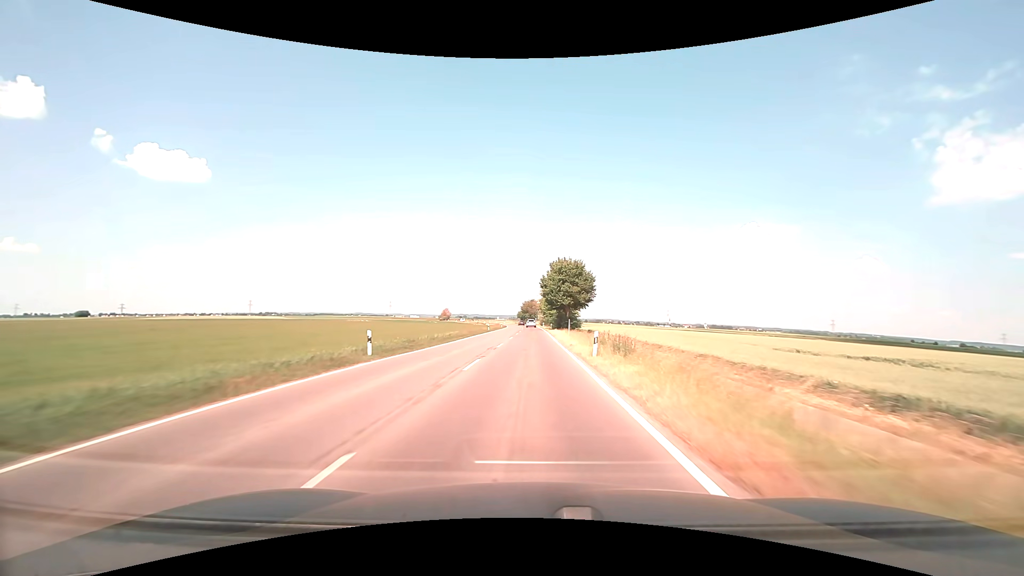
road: tertiary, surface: asphalt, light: Day
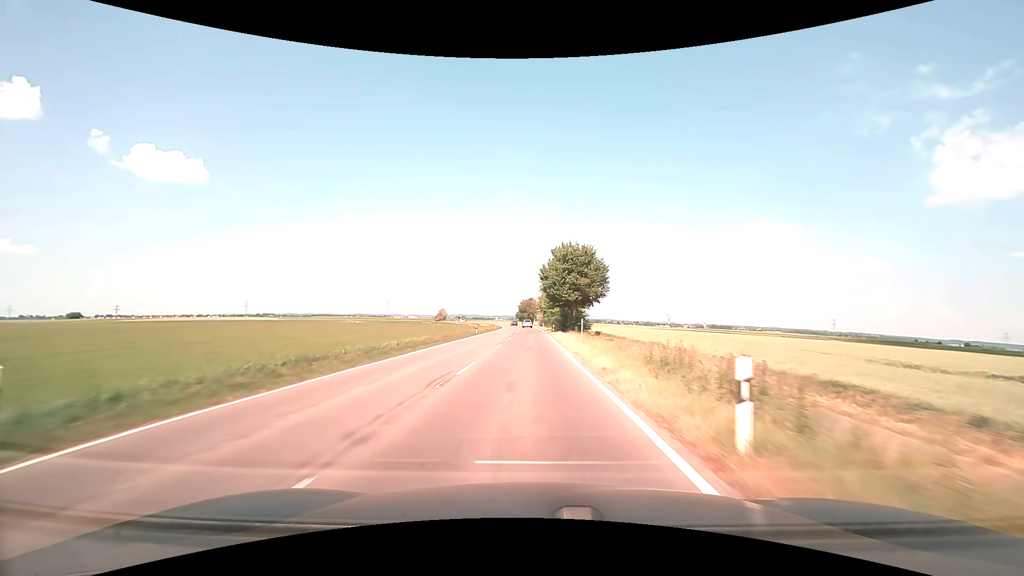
(0.0, +12.8) m; 0°
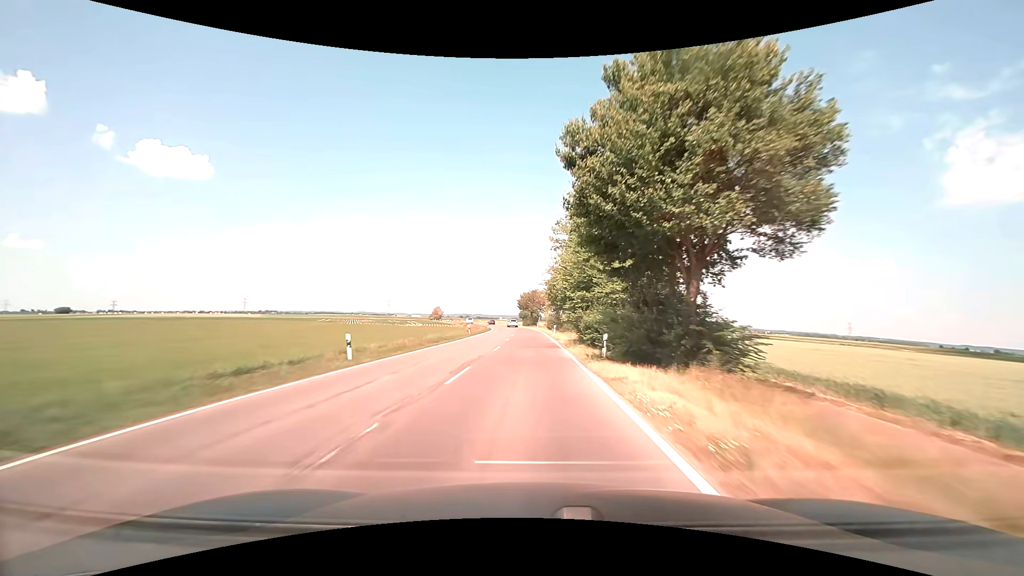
(0.0, +38.7) m; -1°
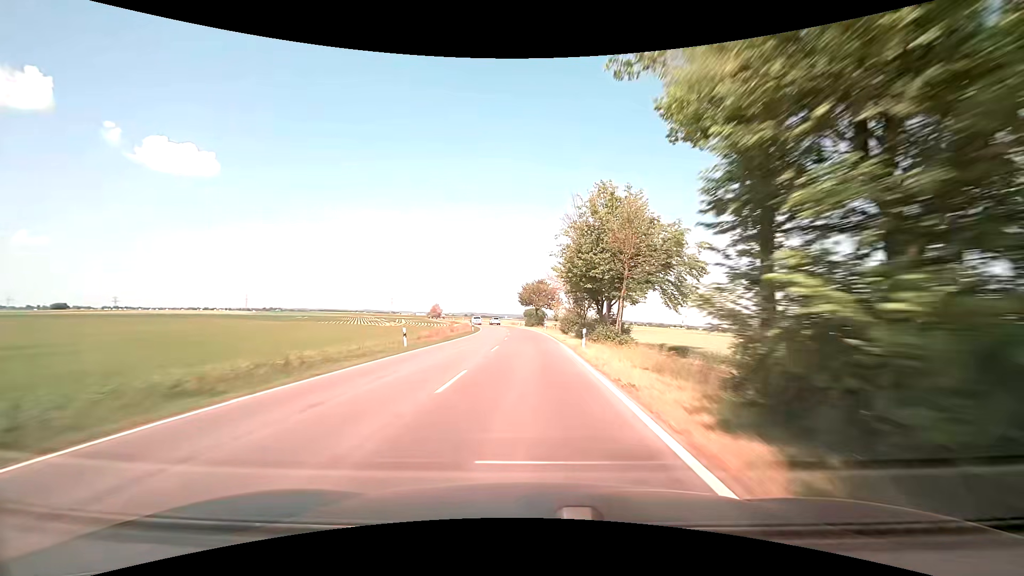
(-0.1, +25.9) m; 0°
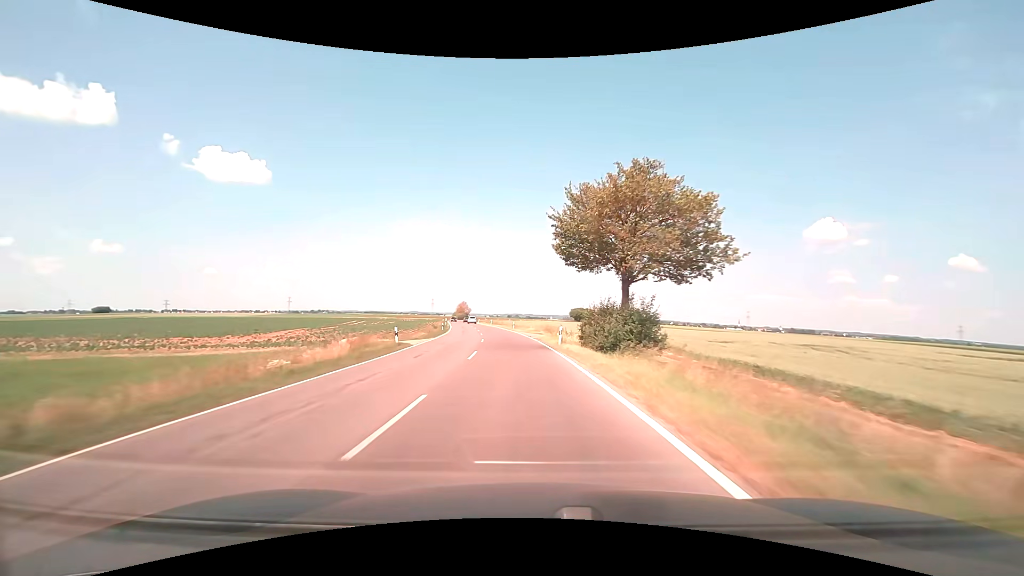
(-1.7, +65.1) m; -5°
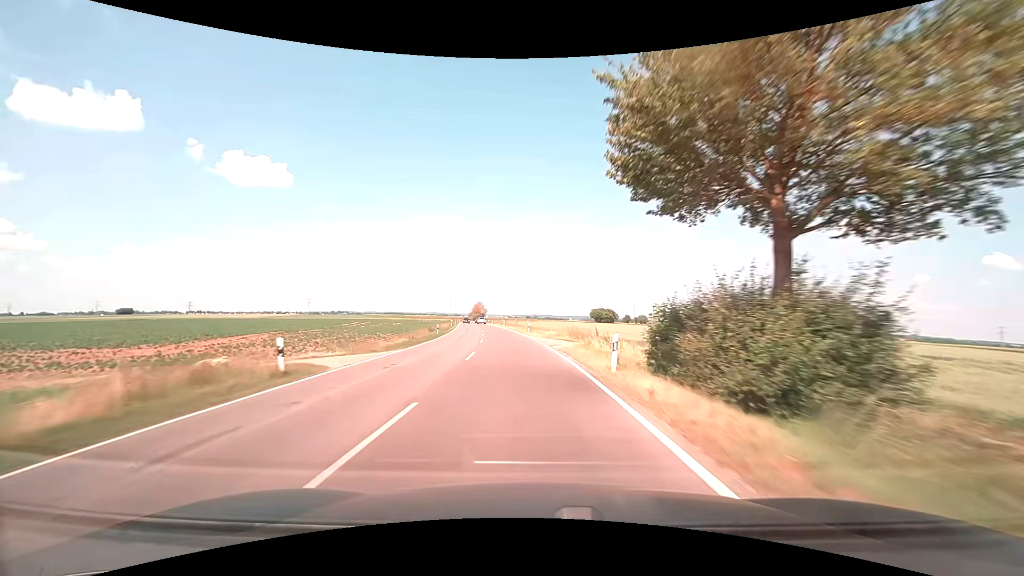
(-0.2, +13.1) m; -2°
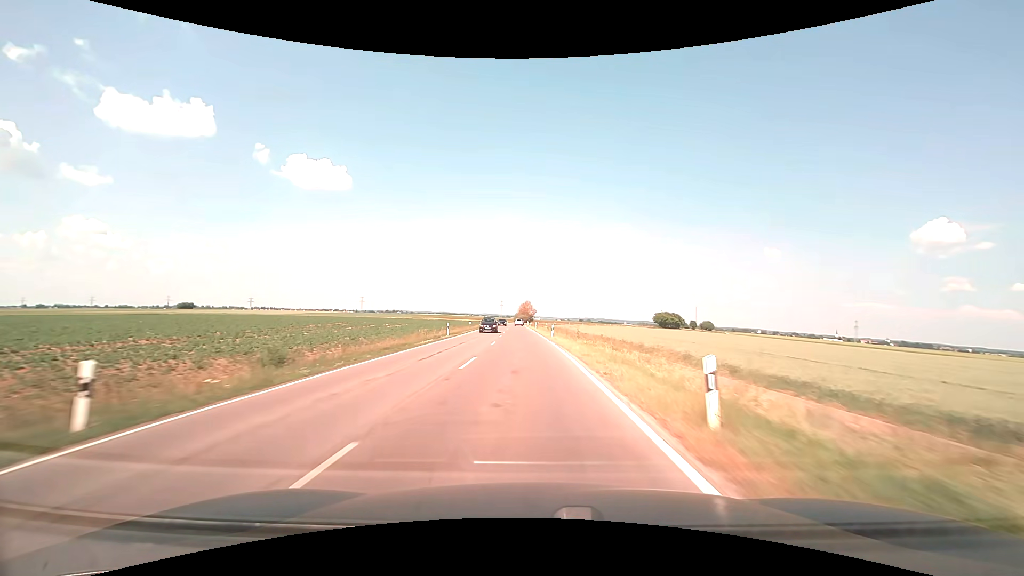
(-2.3, +39.2) m; -6°
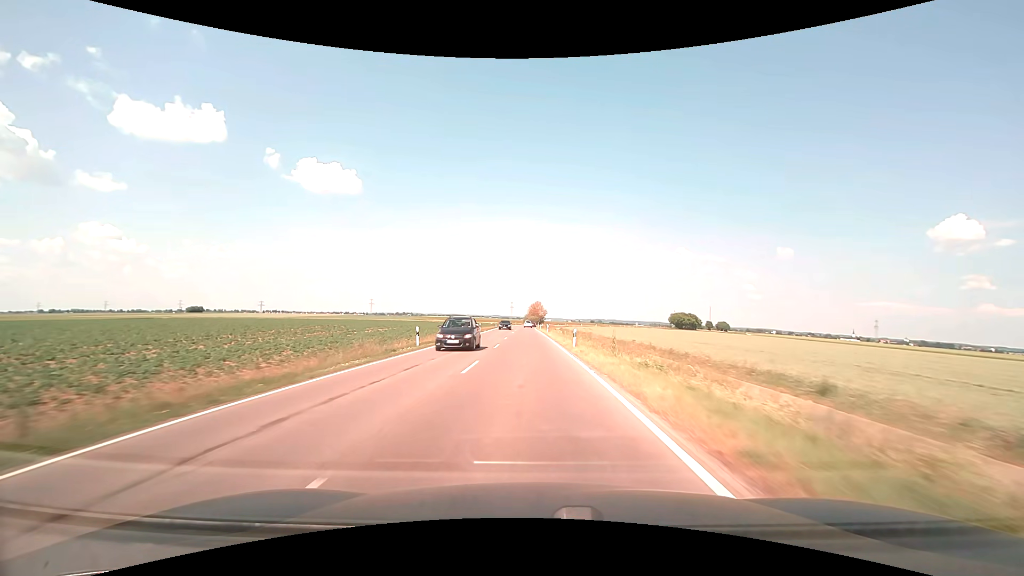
(-0.2, +13.2) m; -1°
(0, +10) (0, +20) (0, +30) (-1, +40) (-1, +50) (-1, +60) (-2, +70) (-2, +80) (-2, +90) (-2, +100) m
